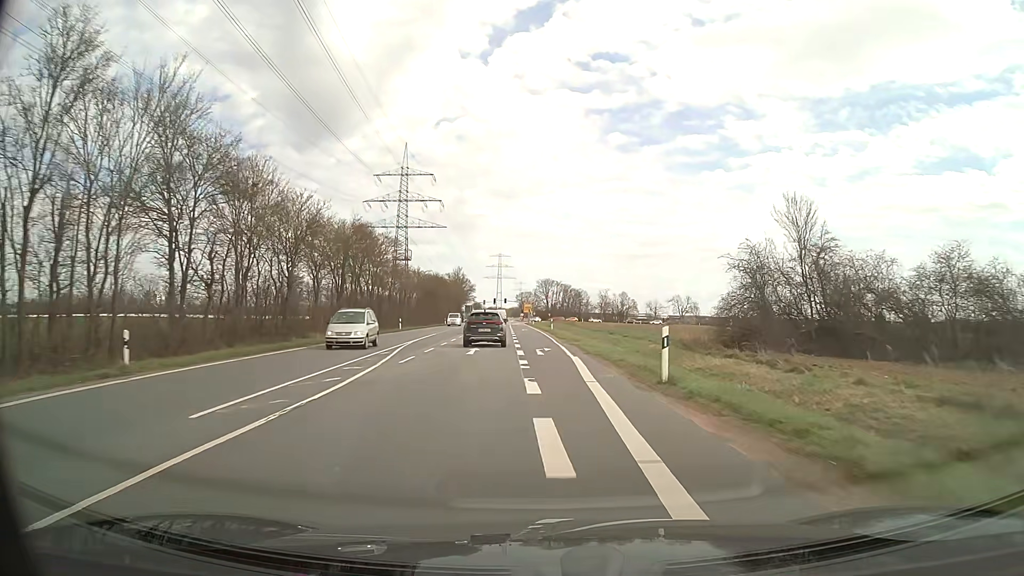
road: secondary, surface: asphalt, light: Day
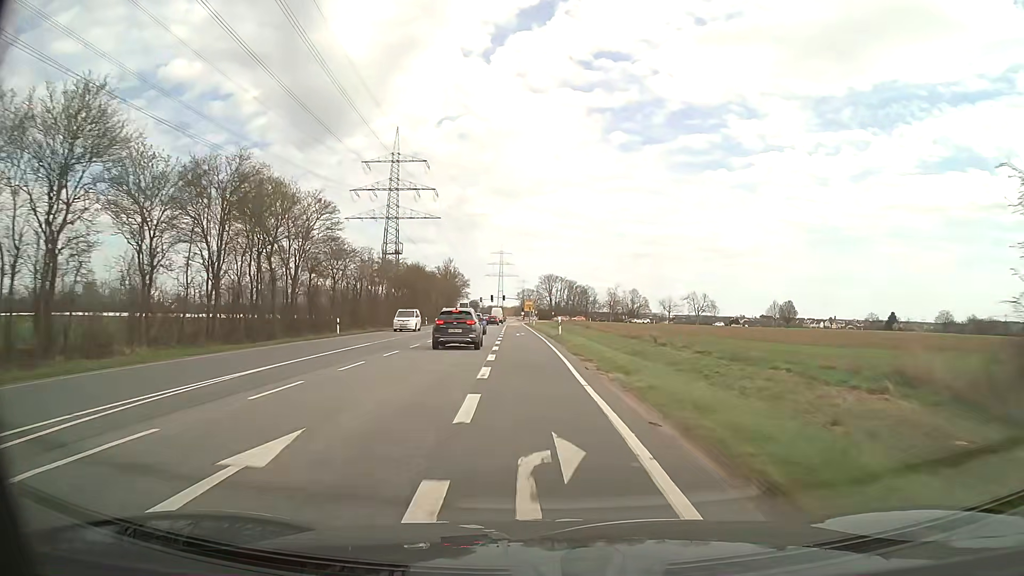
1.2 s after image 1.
(+0.1, +21.5) m; 0°
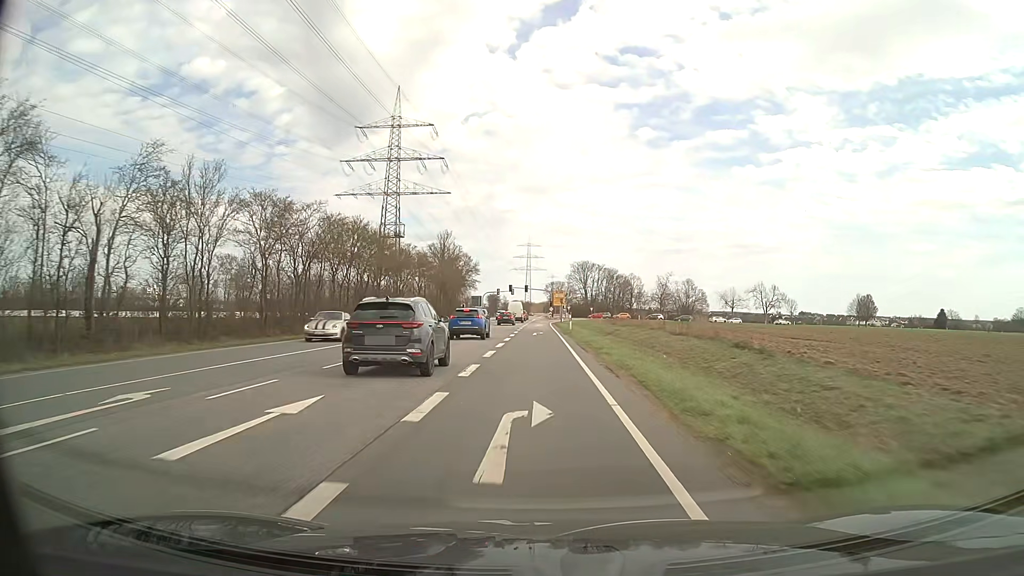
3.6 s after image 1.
(-0.9, +42.5) m; -2°
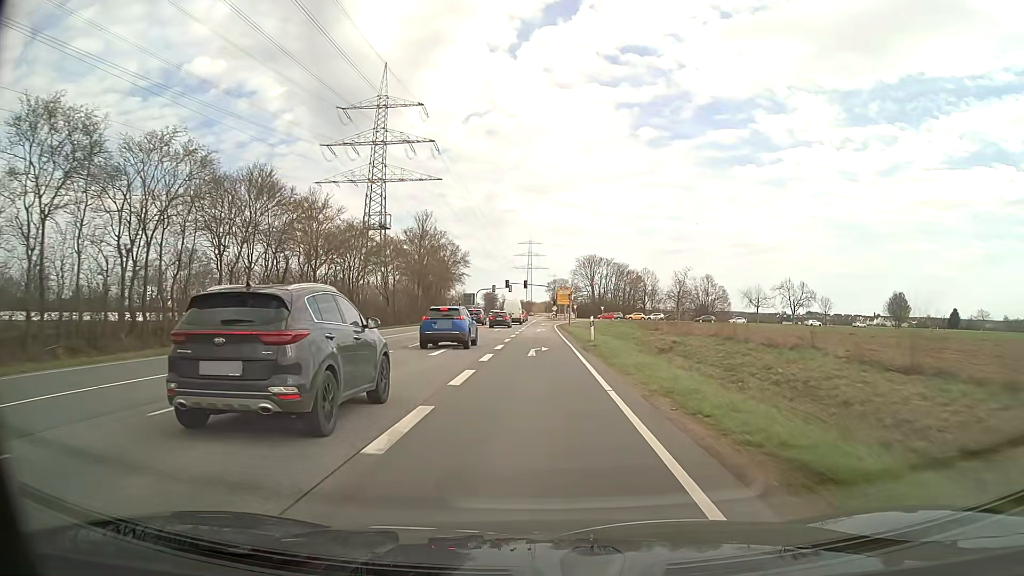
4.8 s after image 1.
(-0.1, +19.5) m; 0°
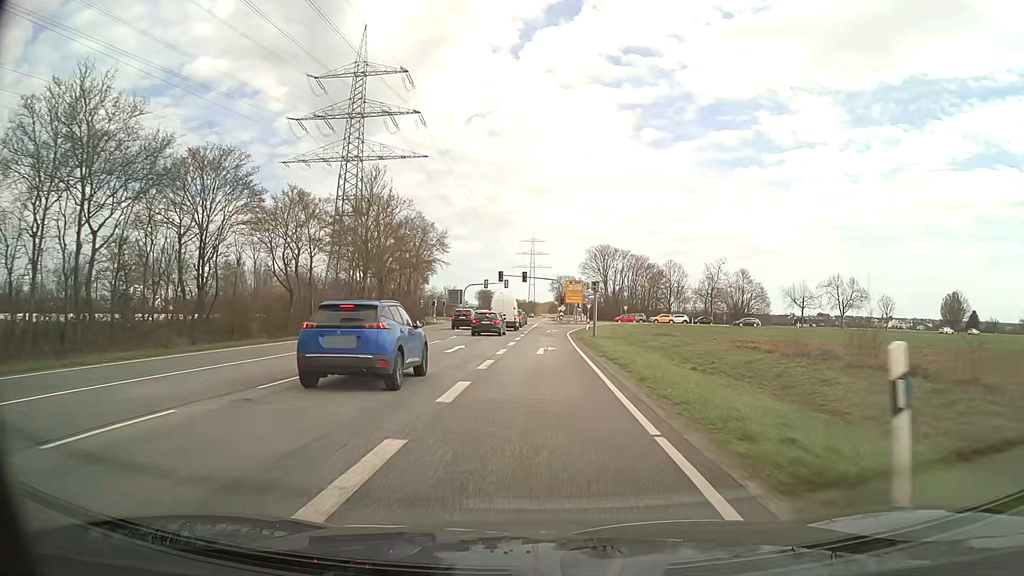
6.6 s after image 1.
(0.0, +26.2) m; 0°
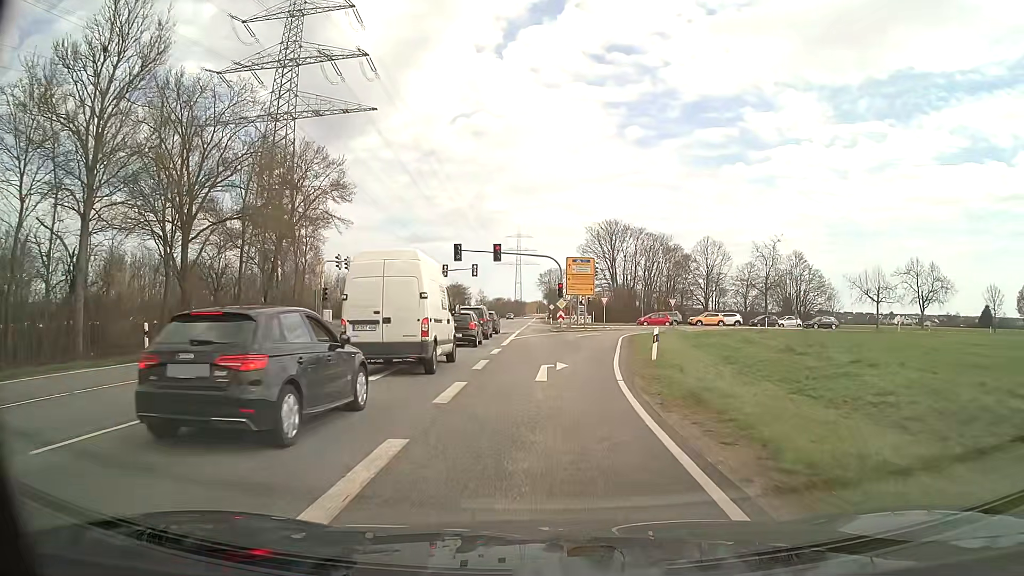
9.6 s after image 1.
(+0.3, +35.3) m; +1°
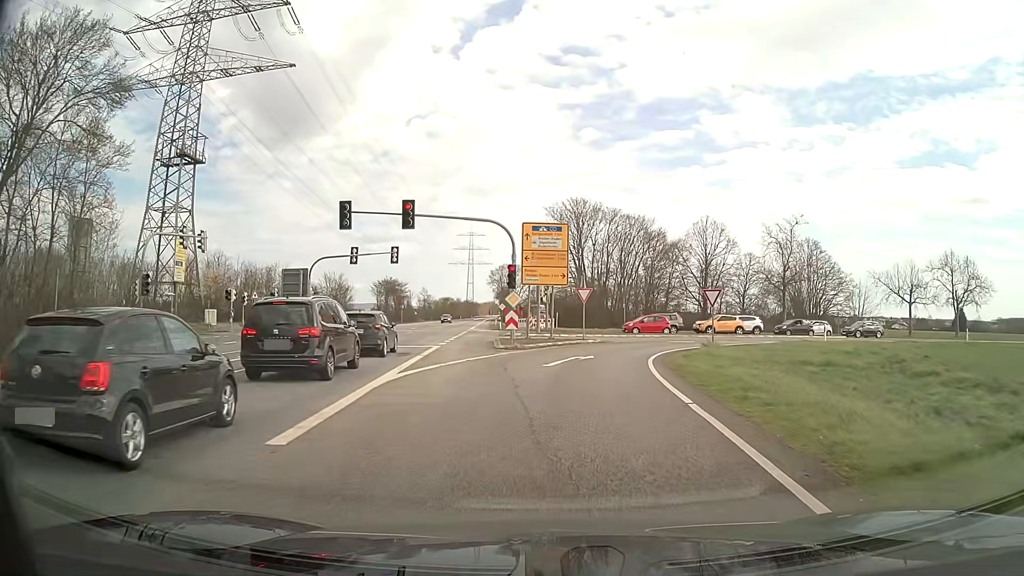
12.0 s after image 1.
(+0.6, +20.9) m; +4°
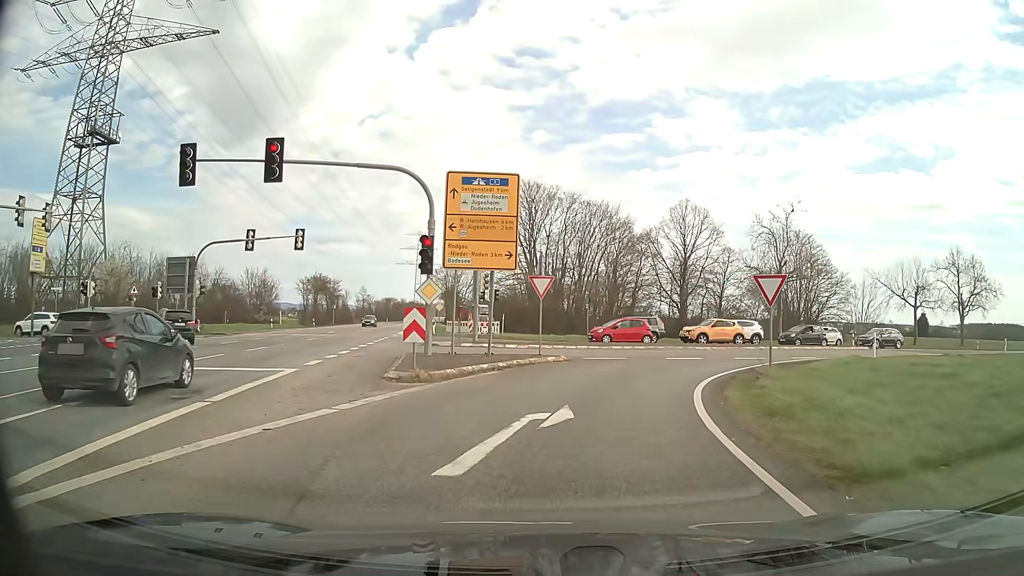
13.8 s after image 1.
(+0.4, +11.7) m; +5°
(+1, +10) (+3, +20) (+9, +28) (+17, +34) (+25, +40) (+34, +45) (+42, +50) (+51, +55) (+60, +60) (+68, +65) m
